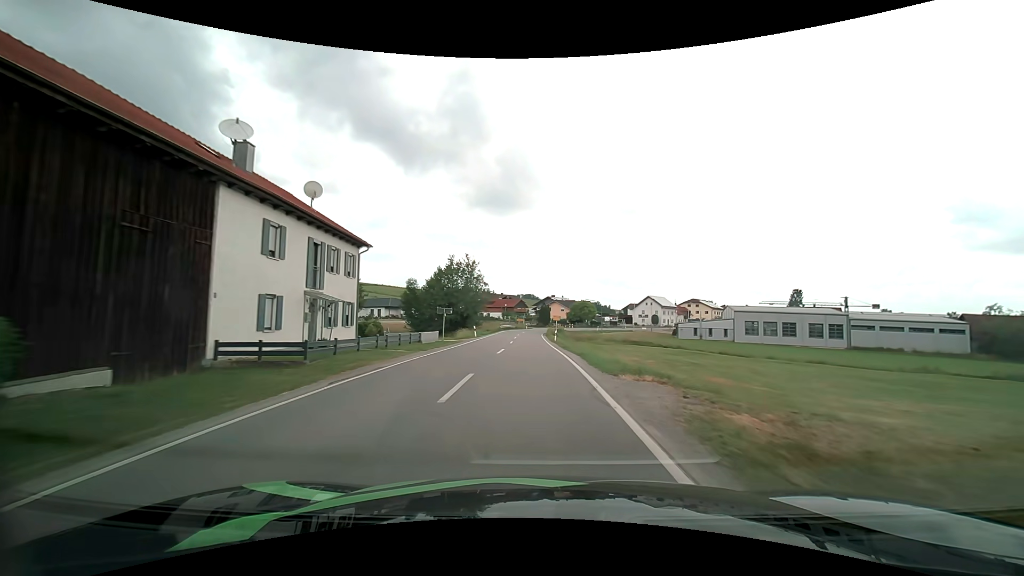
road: secondary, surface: asphalt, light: Day
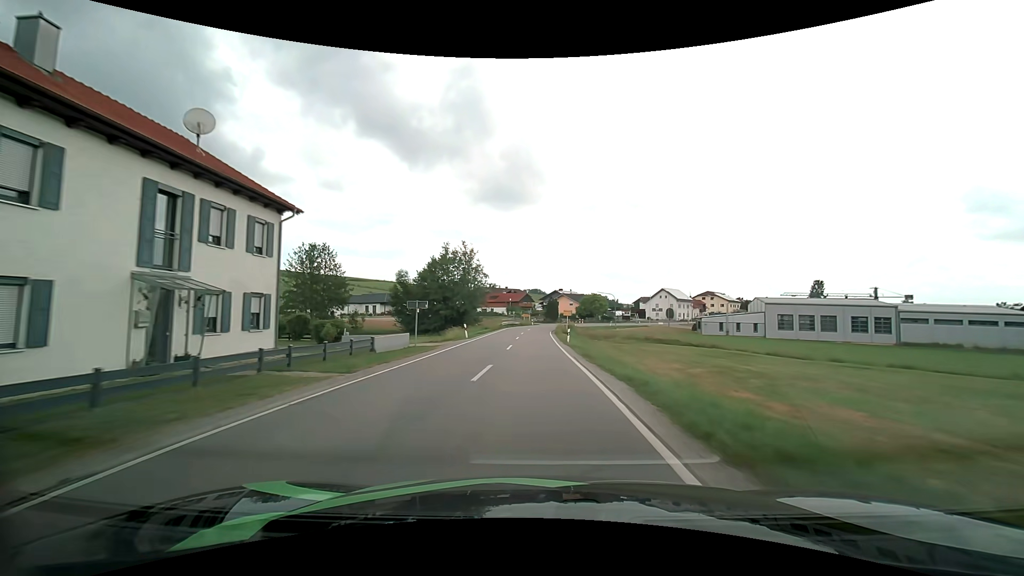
(0.0, +9.4) m; -1°
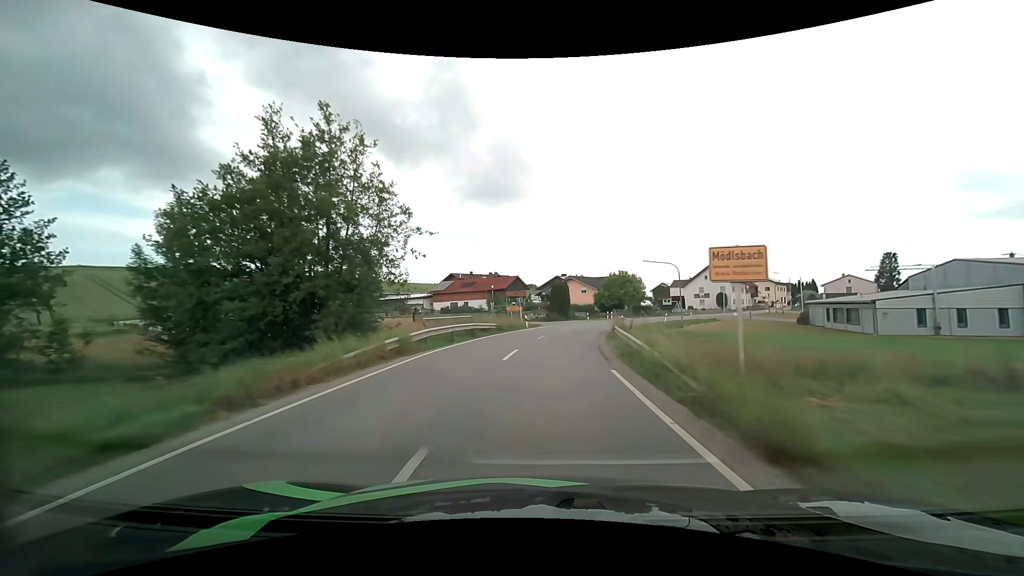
(-0.5, +44.6) m; 0°
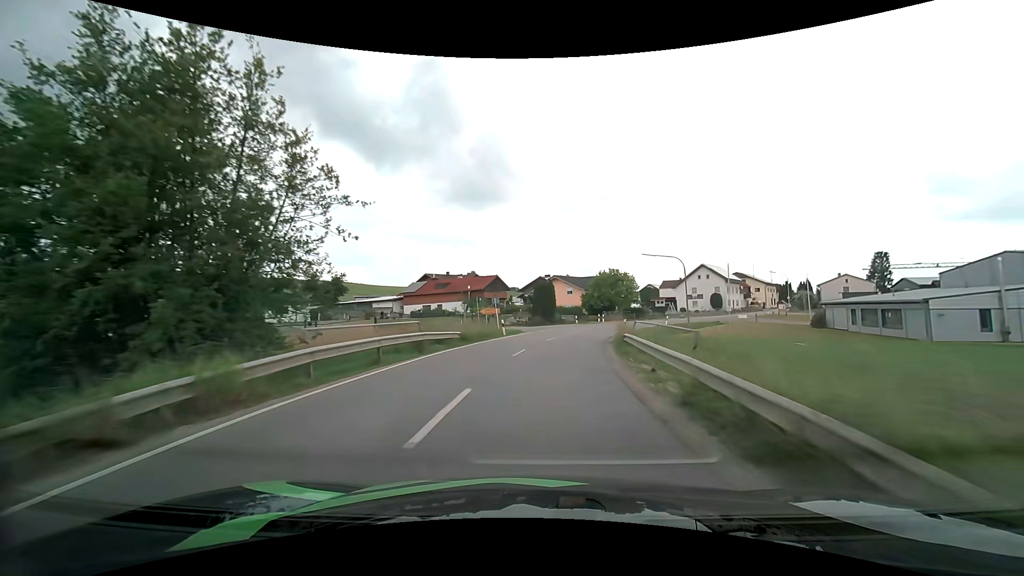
(+0.1, +8.5) m; +2°
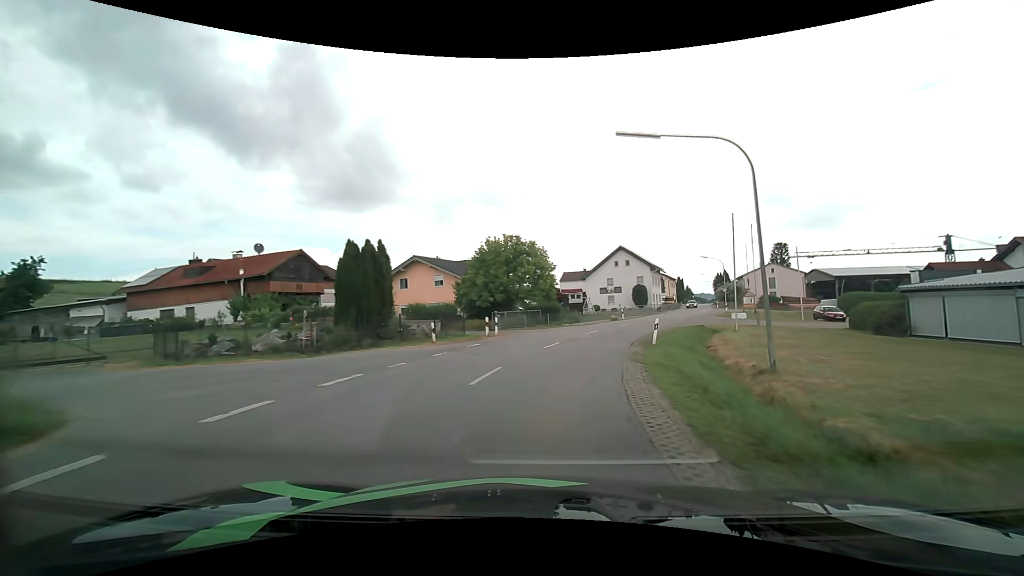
(+3.3, +32.2) m; +13°
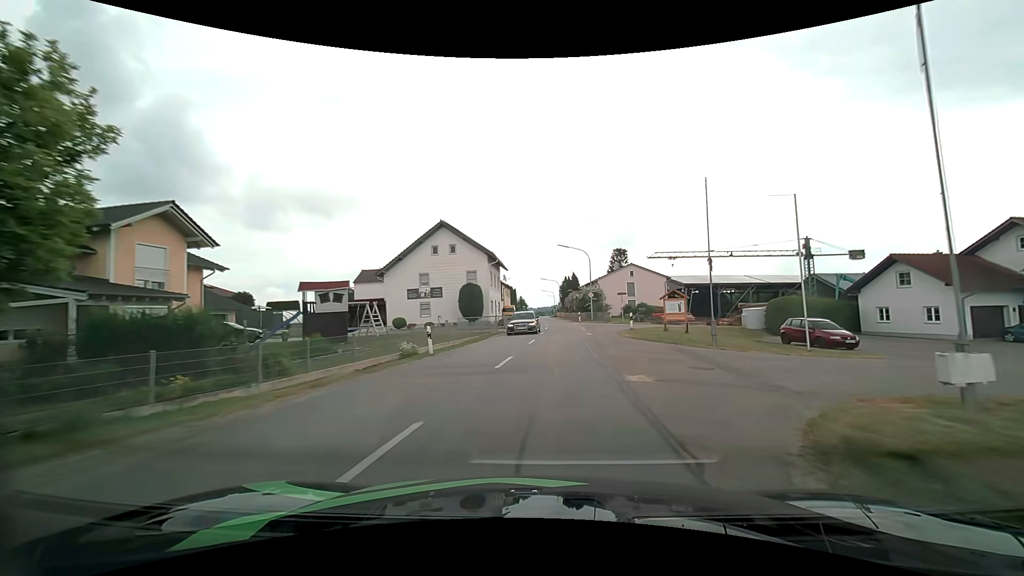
(+5.4, +30.7) m; +19°
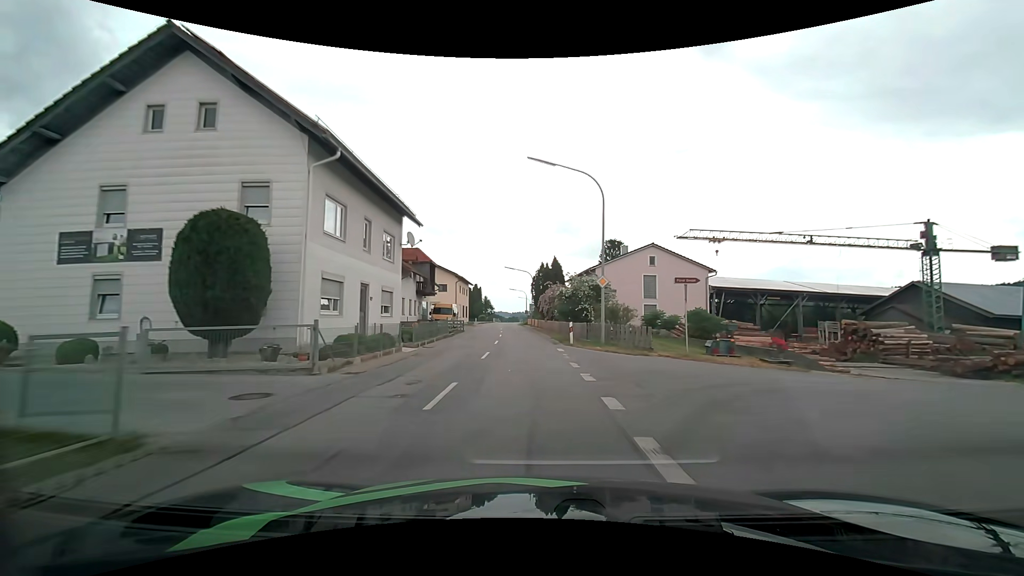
(+2.0, +31.7) m; +3°
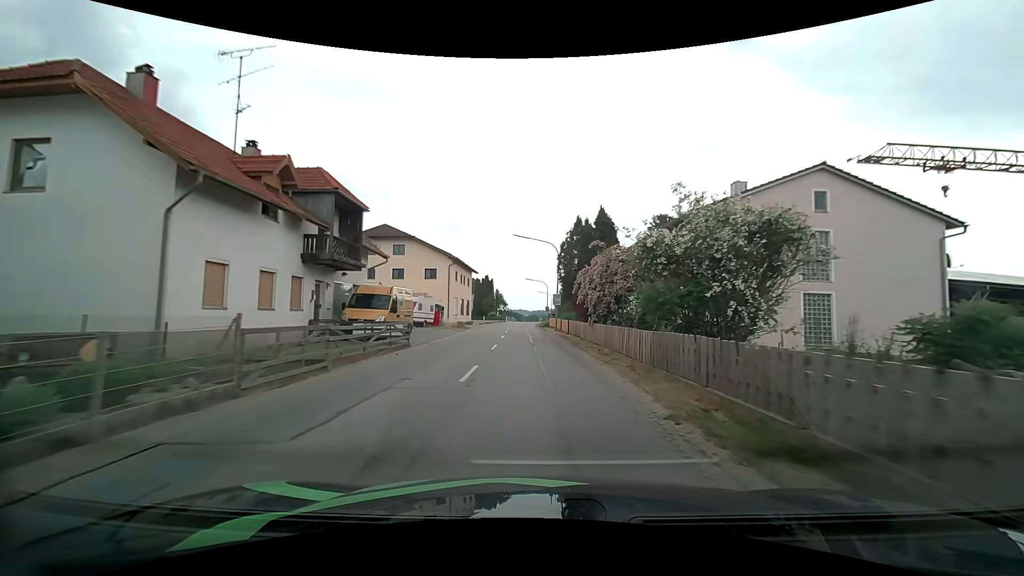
(-0.6, +24.2) m; -2°
(0, +10) (0, +20) (-1, +30) (-1, +40) (-1, +50) (-2, +60) (-2, +70) (-2, +80) (-2, +90) (-1, +100) m
